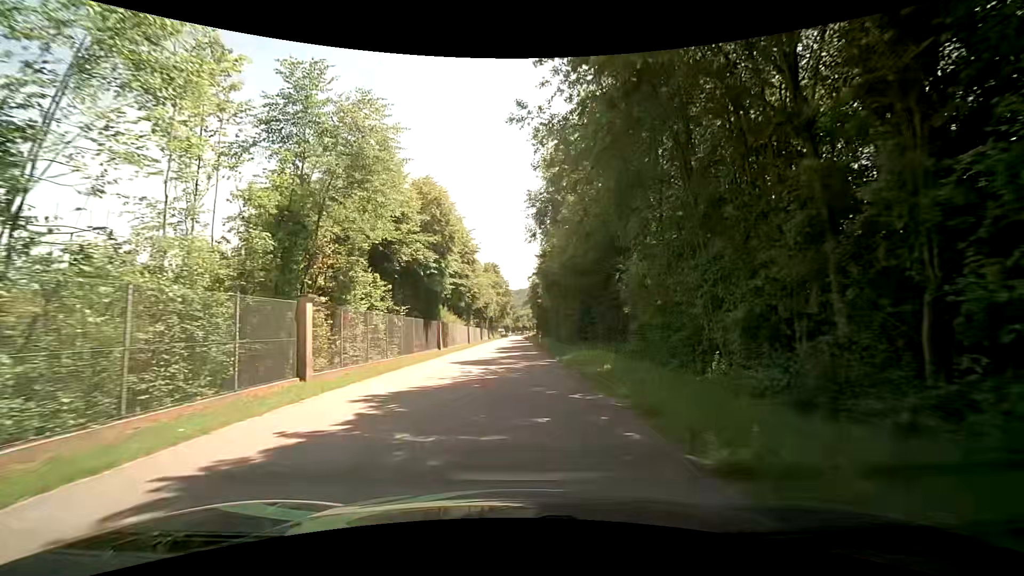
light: Day
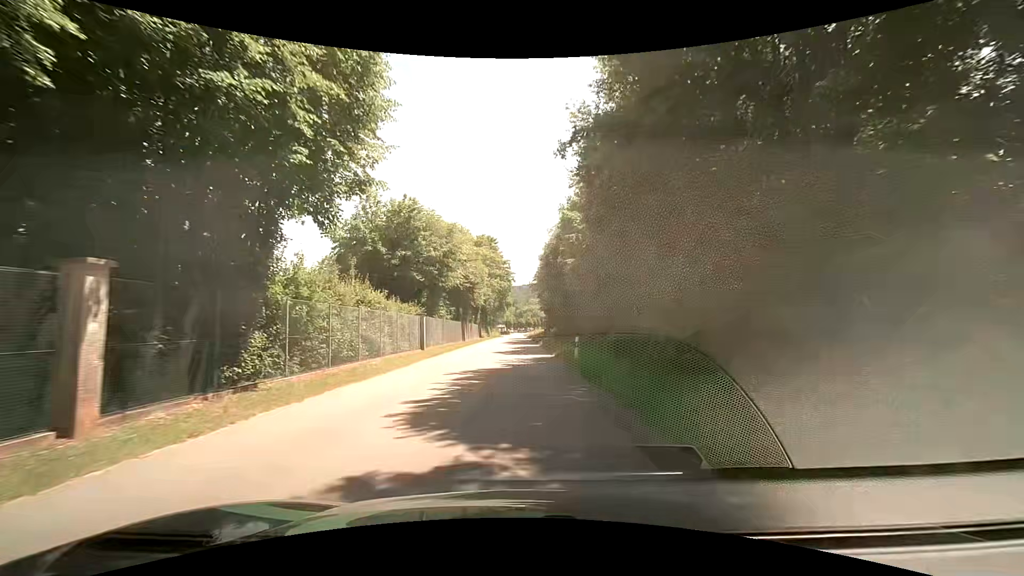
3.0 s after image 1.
(+0.2, +31.5) m; +1°
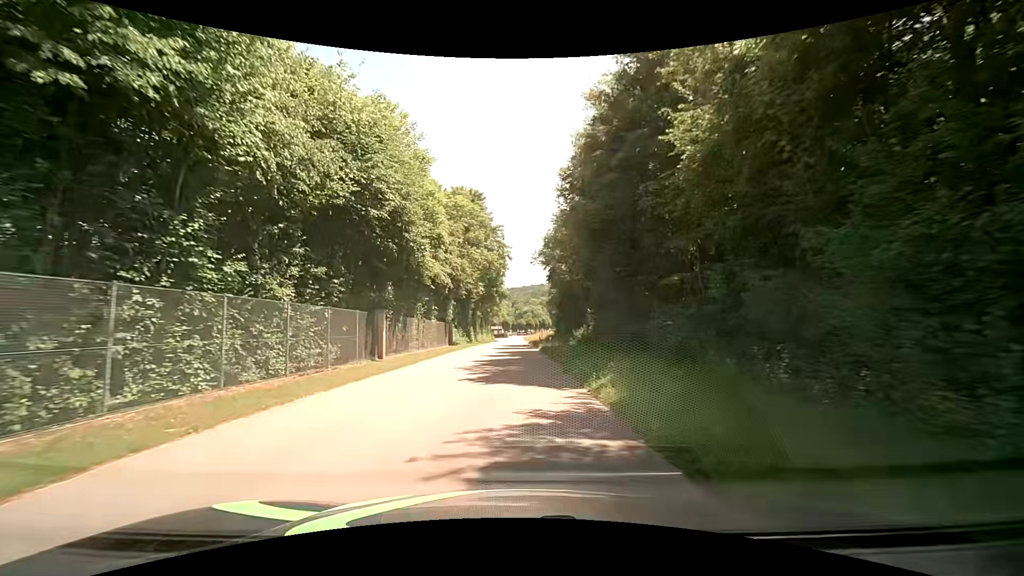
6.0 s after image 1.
(0.0, +32.9) m; 0°
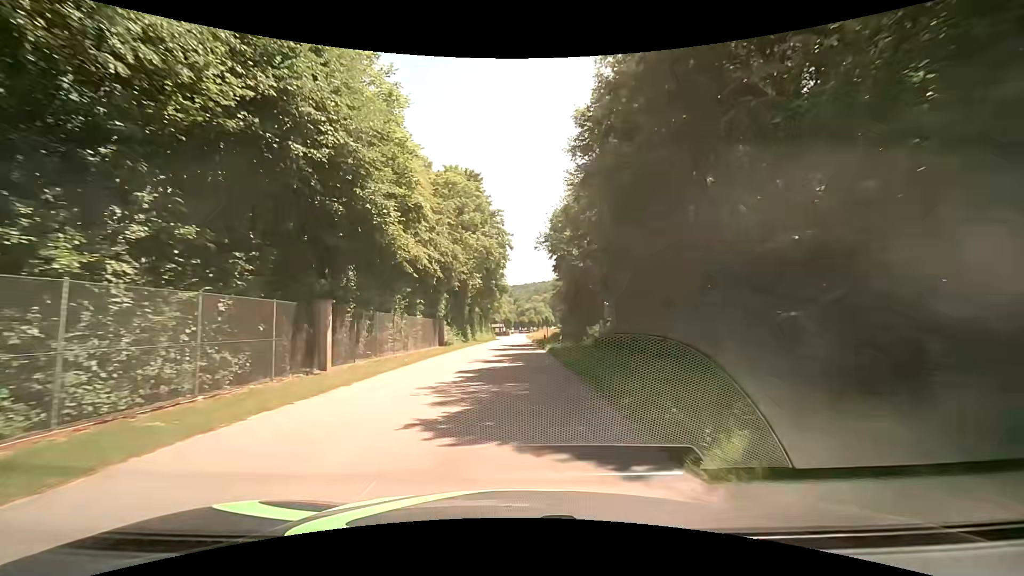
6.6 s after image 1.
(-0.1, +7.0) m; -2°
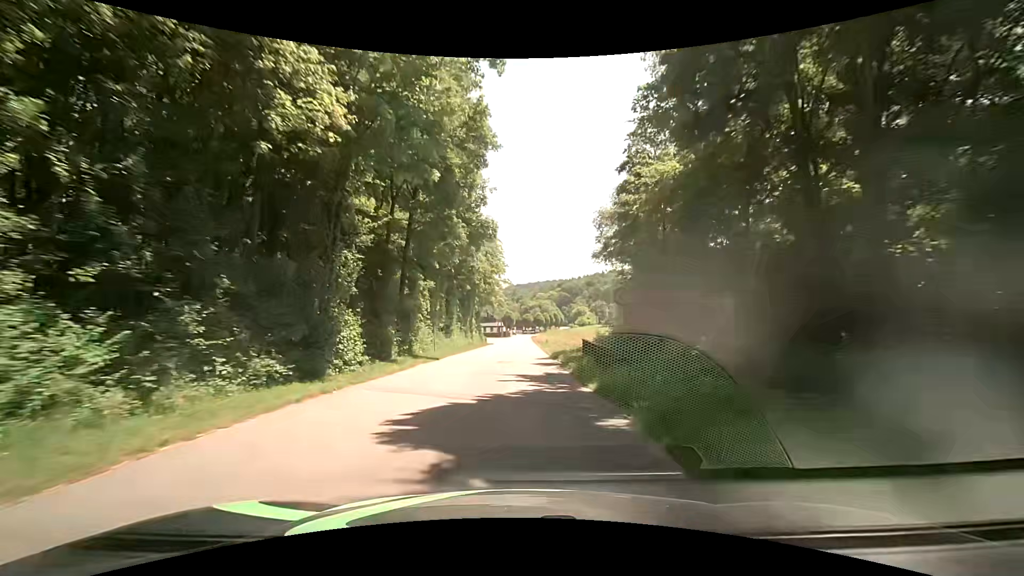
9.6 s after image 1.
(+0.7, +40.0) m; +1°
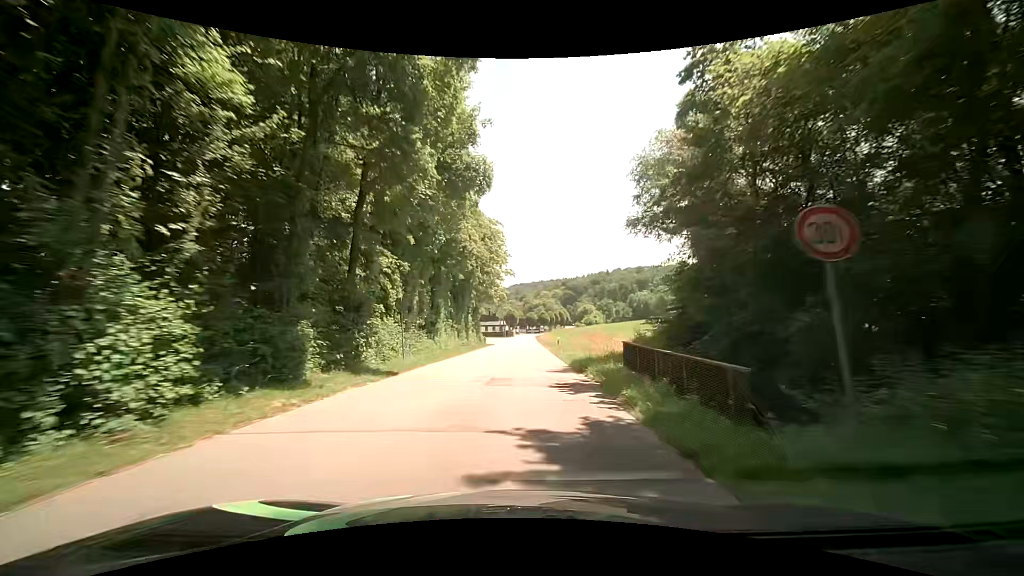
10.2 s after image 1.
(0.0, +9.6) m; 0°
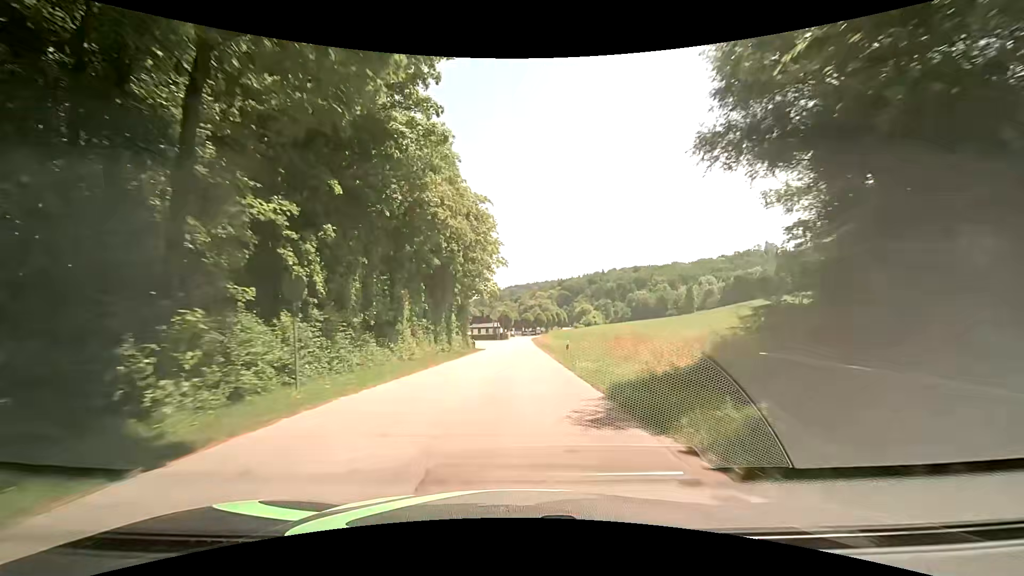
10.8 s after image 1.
(0.0, +10.2) m; 0°
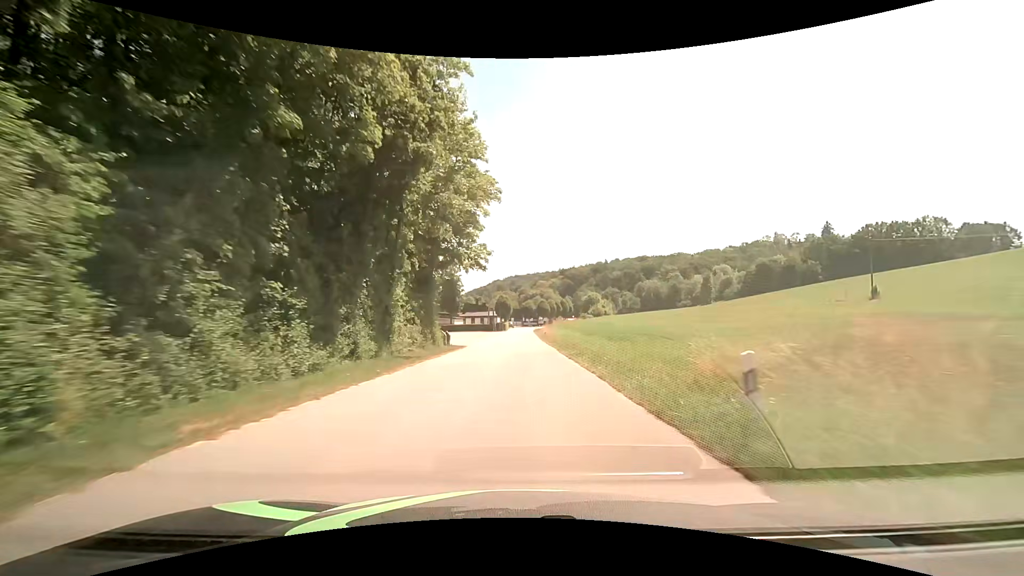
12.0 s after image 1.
(+0.2, +20.8) m; +1°
(0, +10) (0, +20) (0, +30) (0, +40) (0, +50) (0, +60) (0, +70) (0, +80) (0, +90) (0, +100) m
